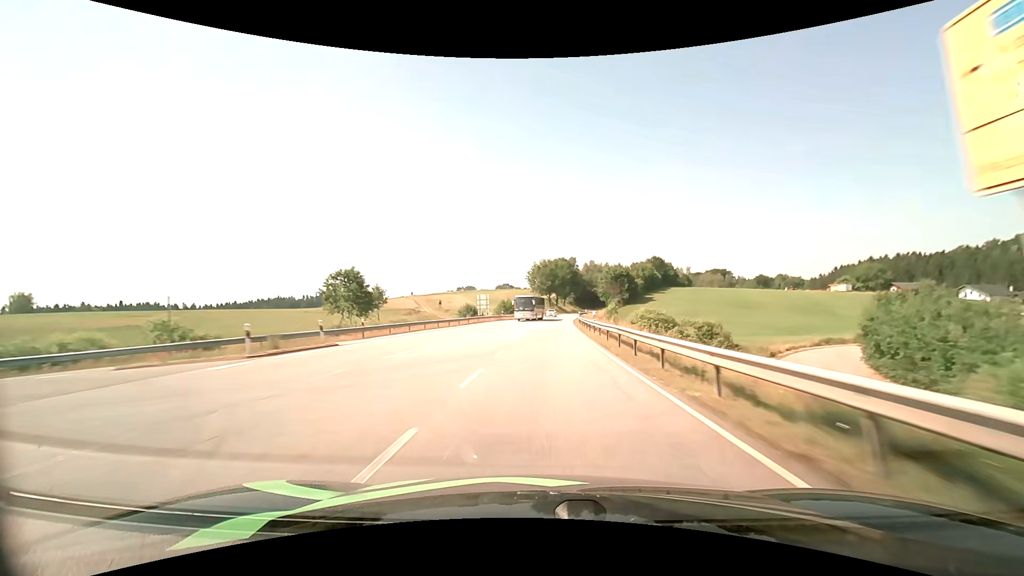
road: primary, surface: asphalt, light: Day
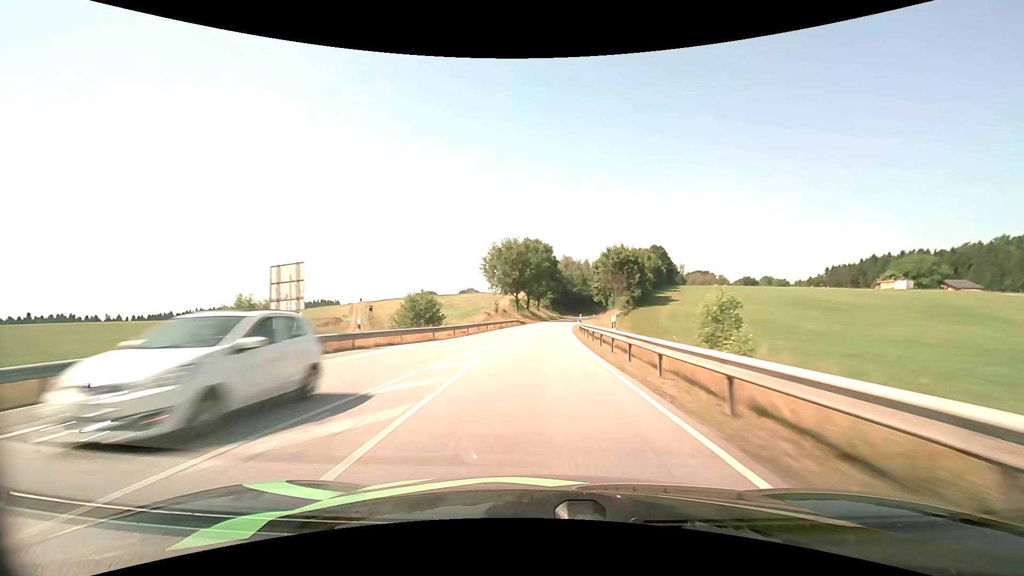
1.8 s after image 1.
(+1.5, +50.1) m; +4°
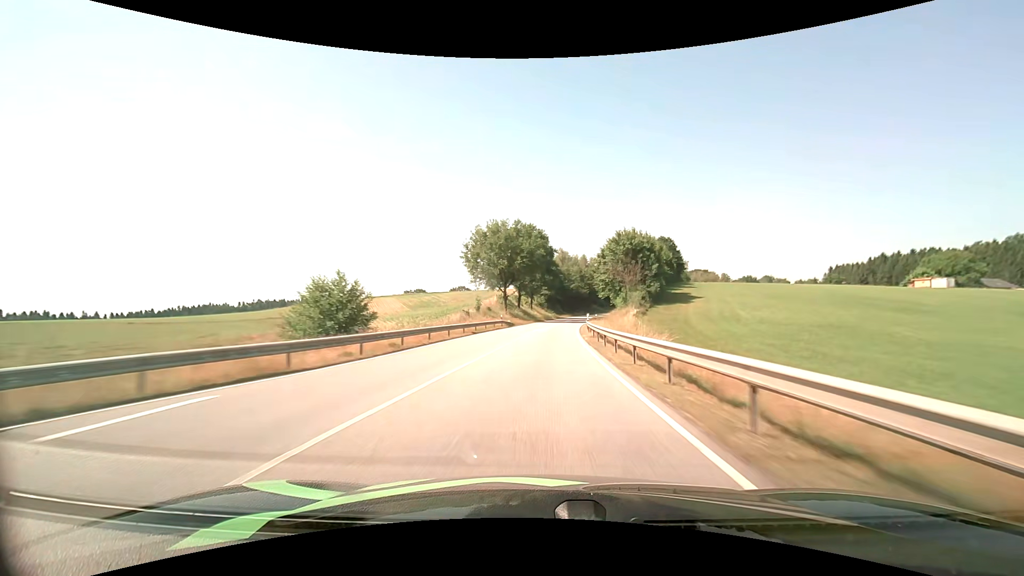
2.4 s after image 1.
(0.0, +16.8) m; 0°
(0, +10) (0, +20) (+1, +30) (+1, +40) (+2, +50) (+3, +60) (+4, +70) (+5, +80) (+7, +90) (+8, +100) m
